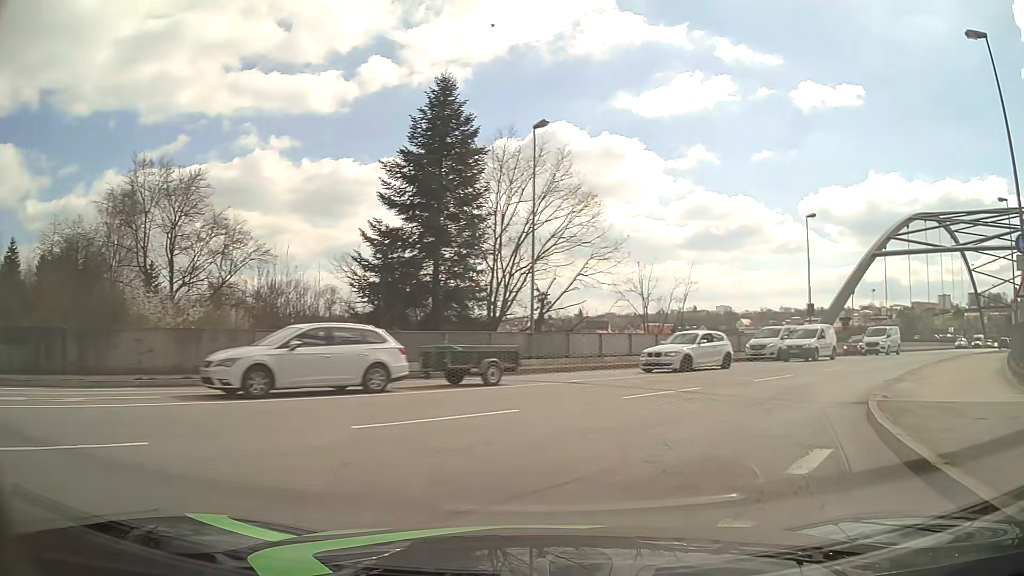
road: primary_link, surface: asphalt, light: Day
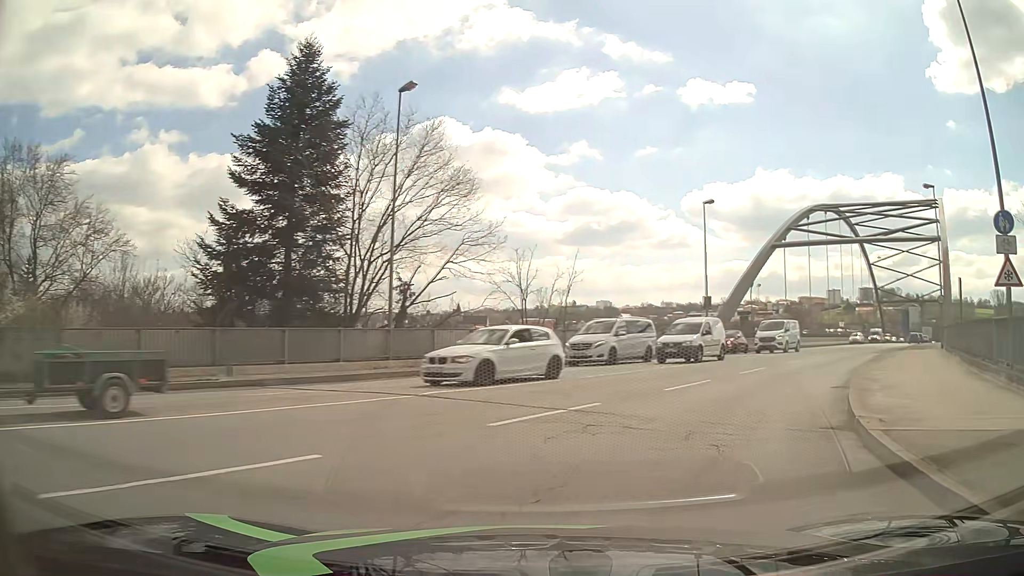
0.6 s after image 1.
(+0.3, +4.2) m; +10°
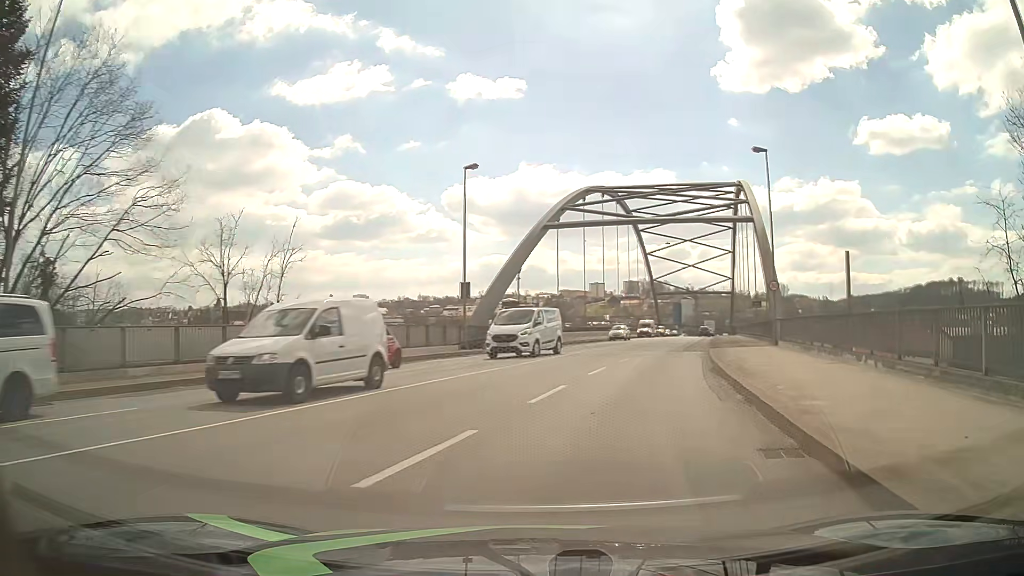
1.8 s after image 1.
(+1.6, +9.0) m; +21°
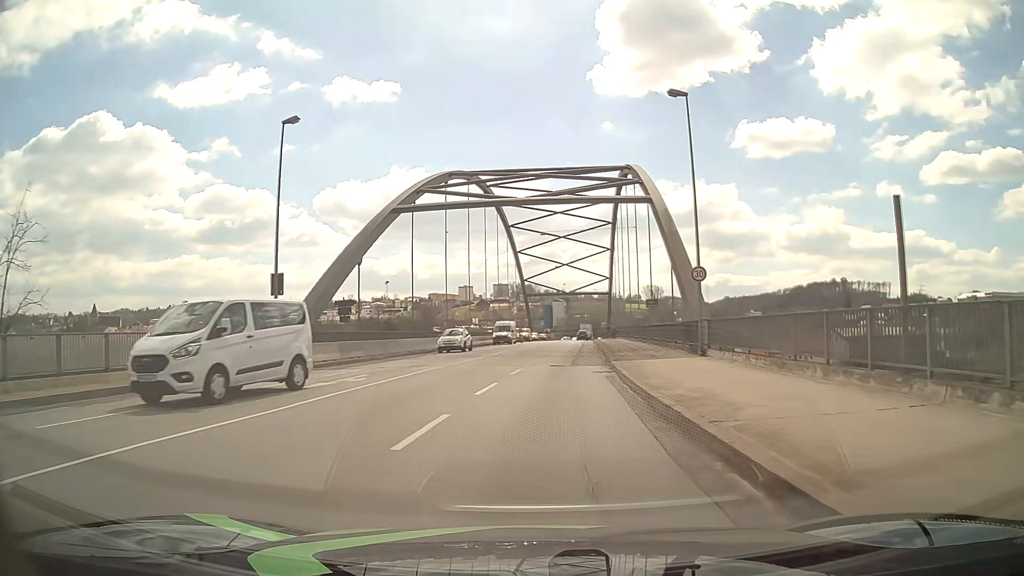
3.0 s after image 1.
(+1.1, +9.7) m; +10°
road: primary
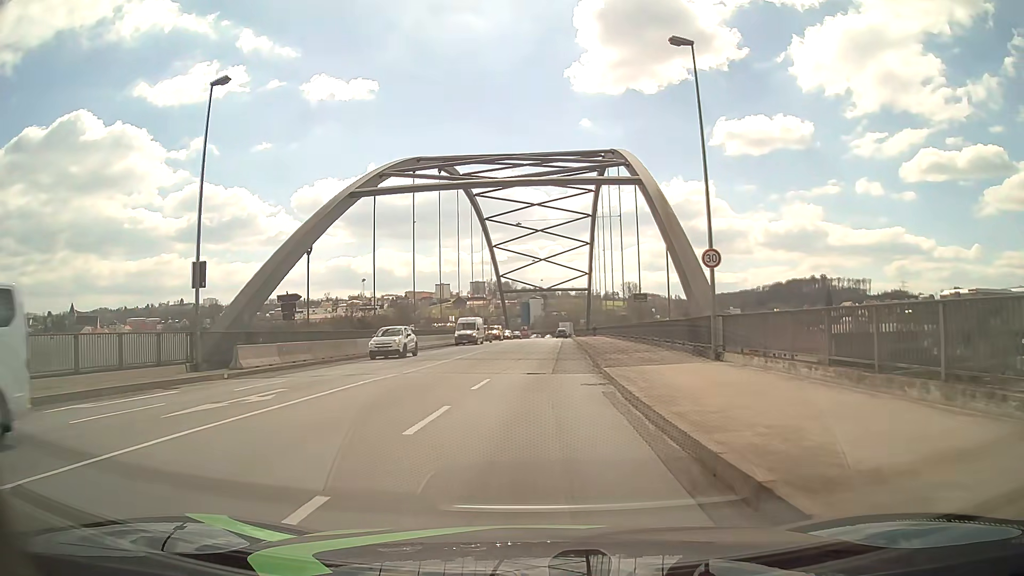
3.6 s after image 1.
(+0.1, +5.0) m; +2°
